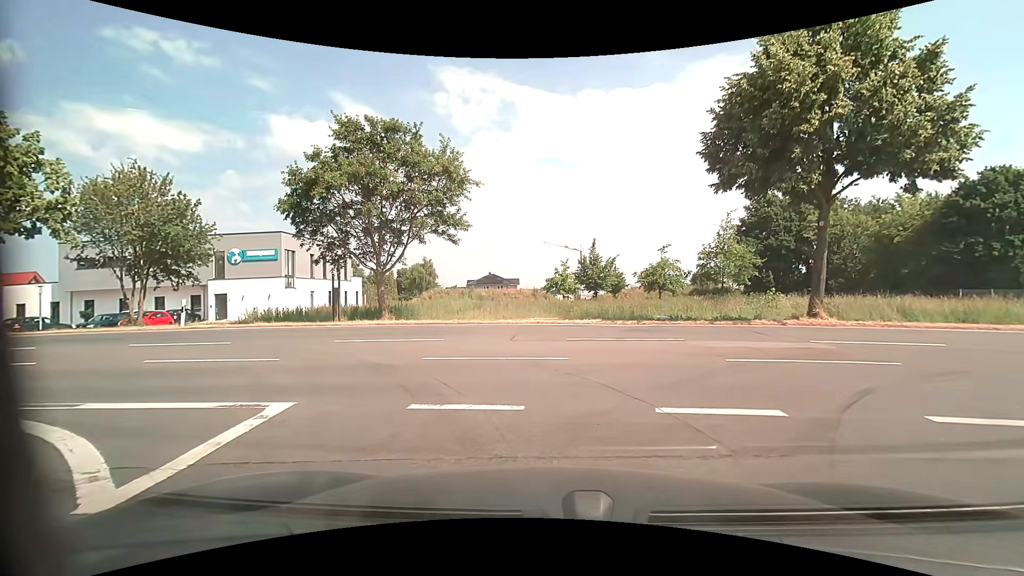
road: residential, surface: asphalt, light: Day
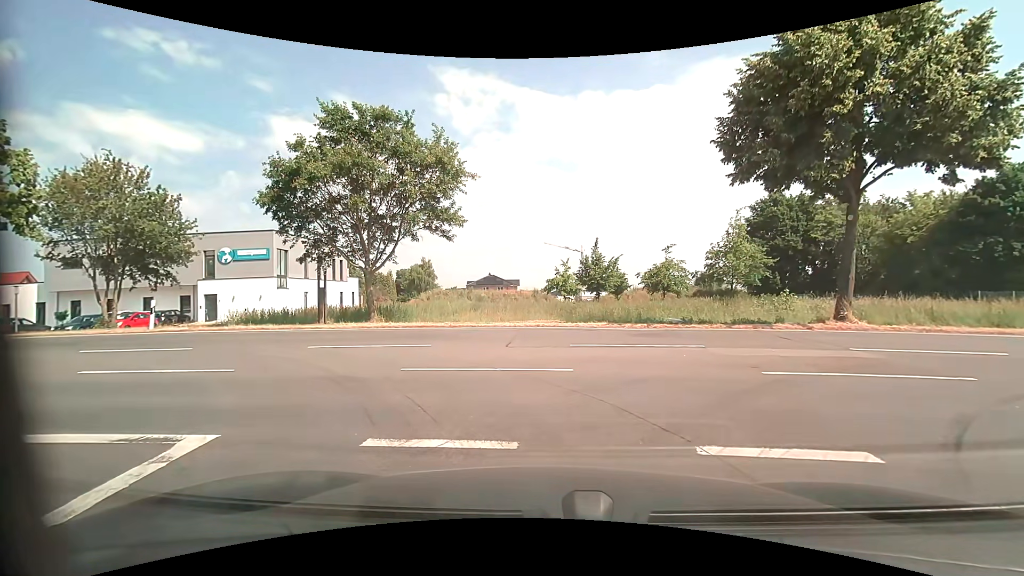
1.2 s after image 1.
(0.0, +1.5) m; 0°
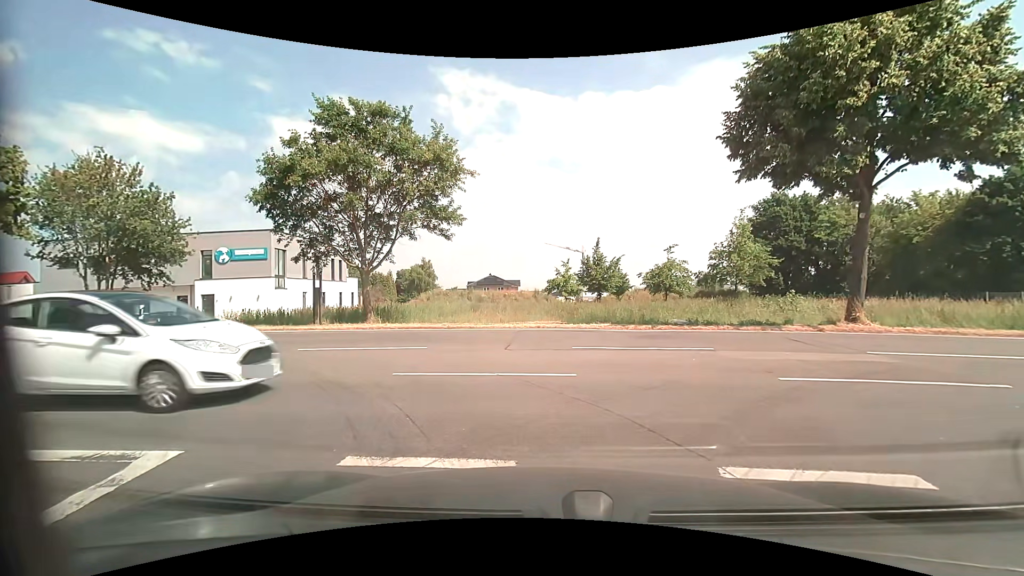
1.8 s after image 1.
(0.0, +0.5) m; 0°
